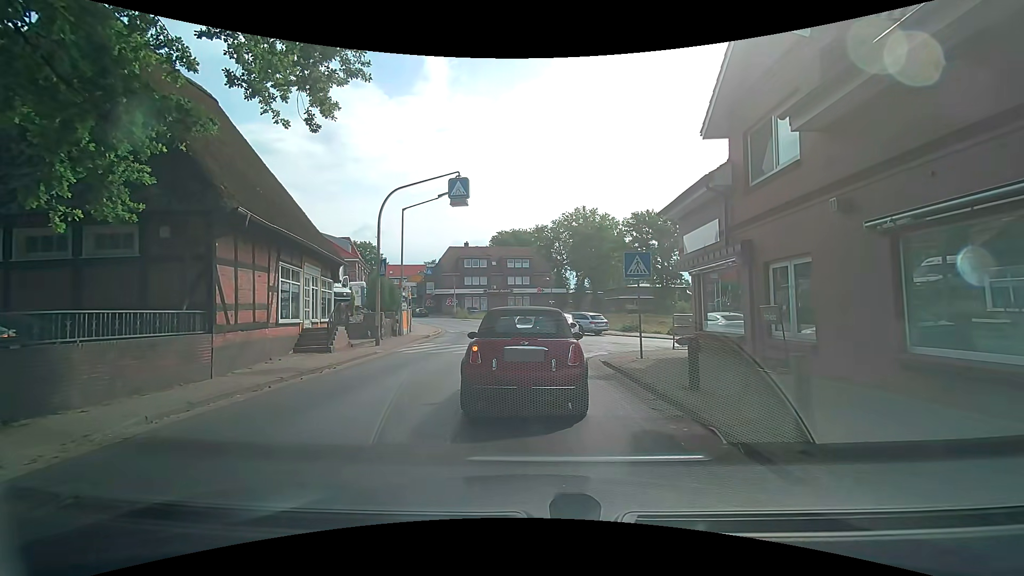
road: tertiary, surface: asphalt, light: Day
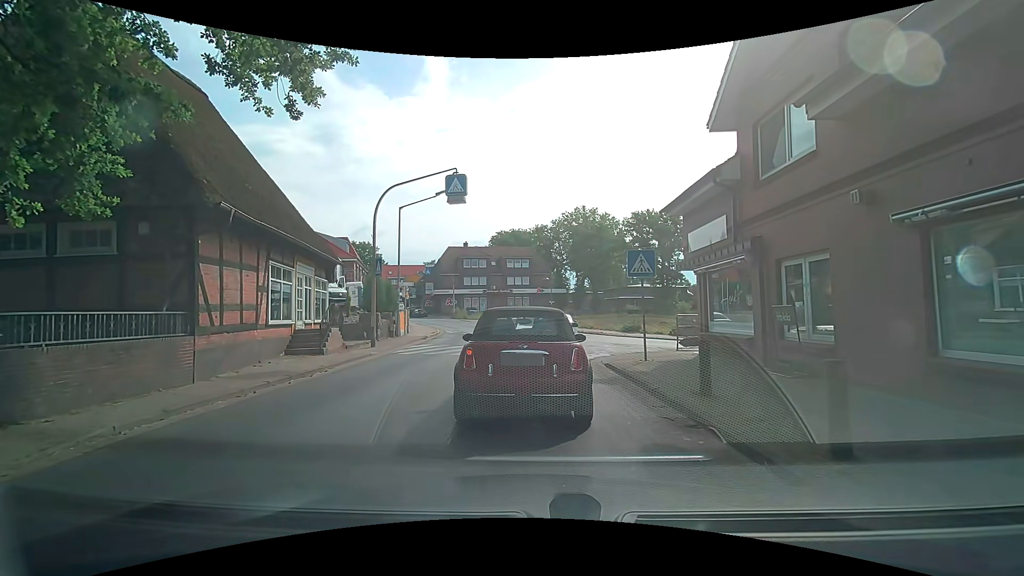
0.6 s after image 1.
(0.0, +0.5) m; 0°
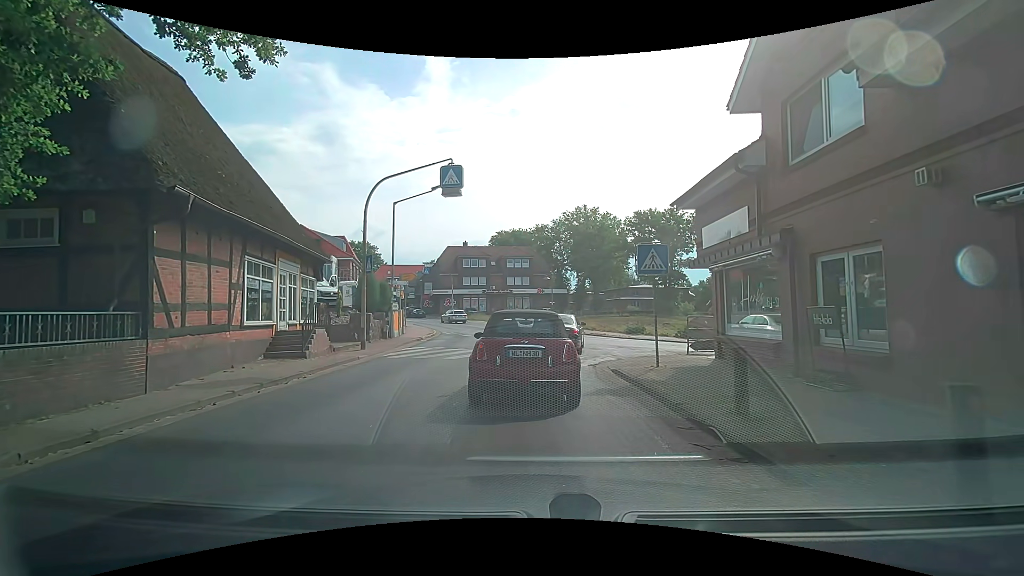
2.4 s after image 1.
(0.0, +1.3) m; 0°
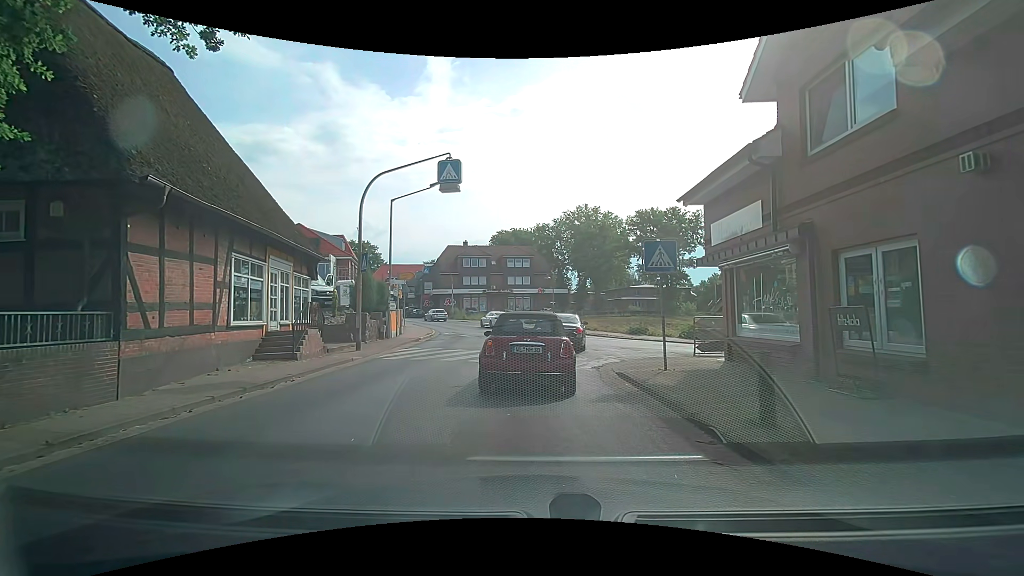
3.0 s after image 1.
(0.0, +0.7) m; 0°
